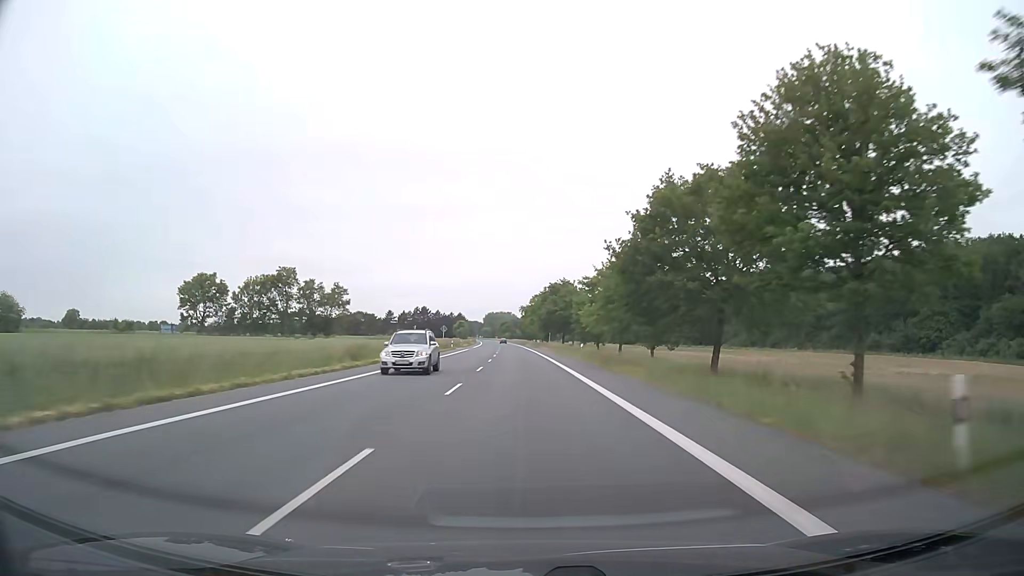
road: primary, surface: asphalt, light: Day
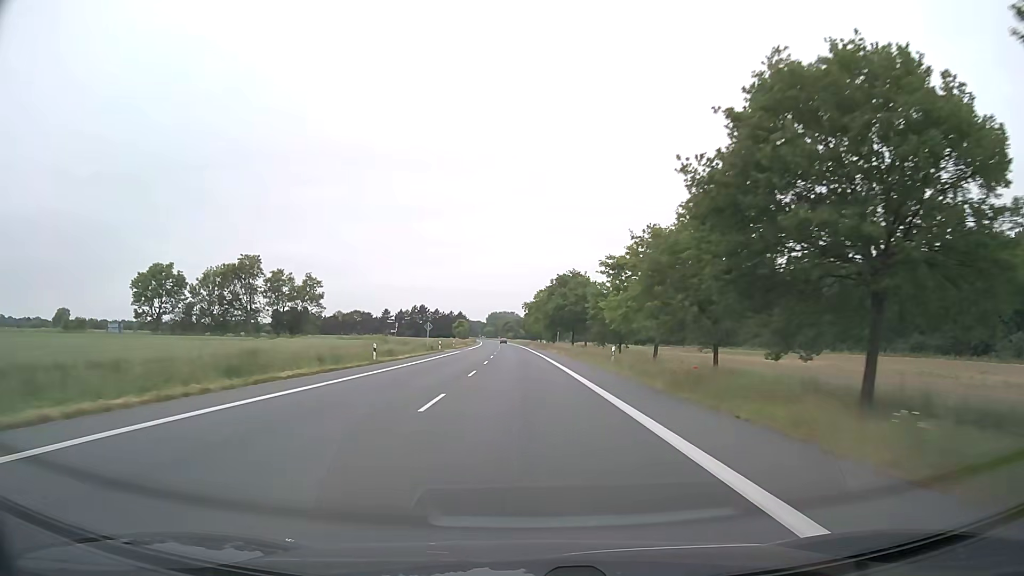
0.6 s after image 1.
(0.0, +15.8) m; 0°
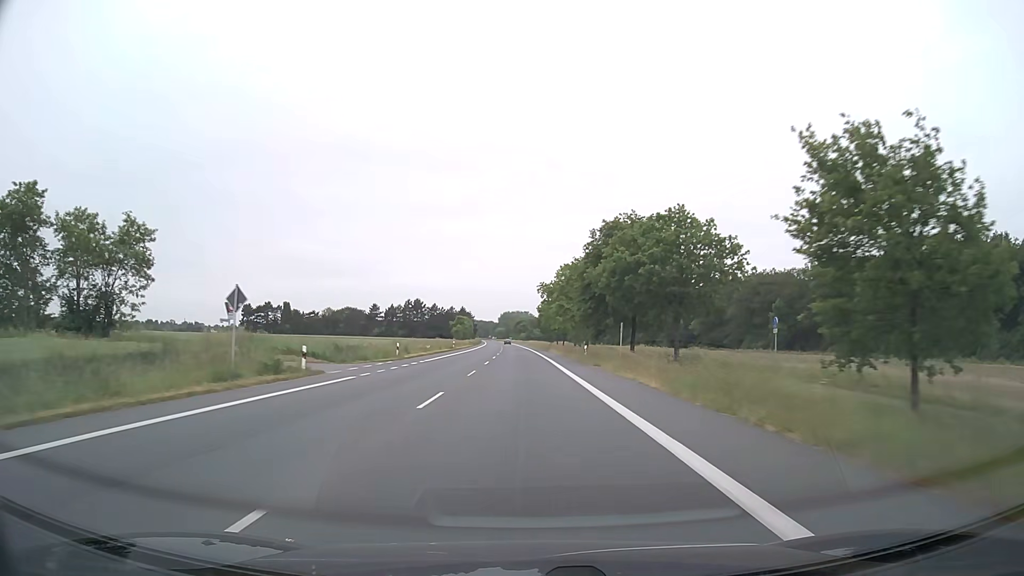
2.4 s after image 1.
(-0.5, +47.5) m; -1°
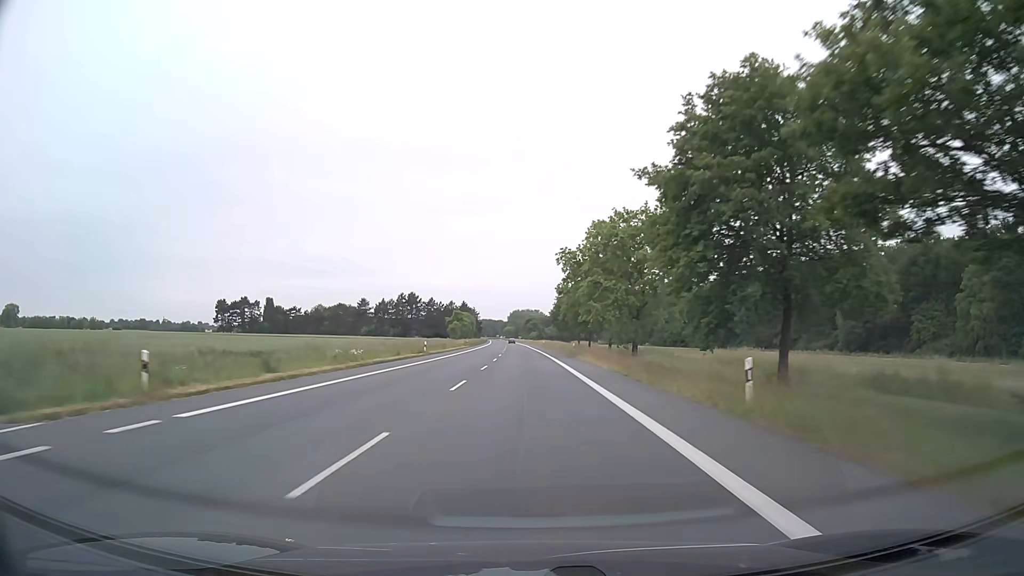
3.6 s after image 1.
(-0.2, +31.6) m; -1°
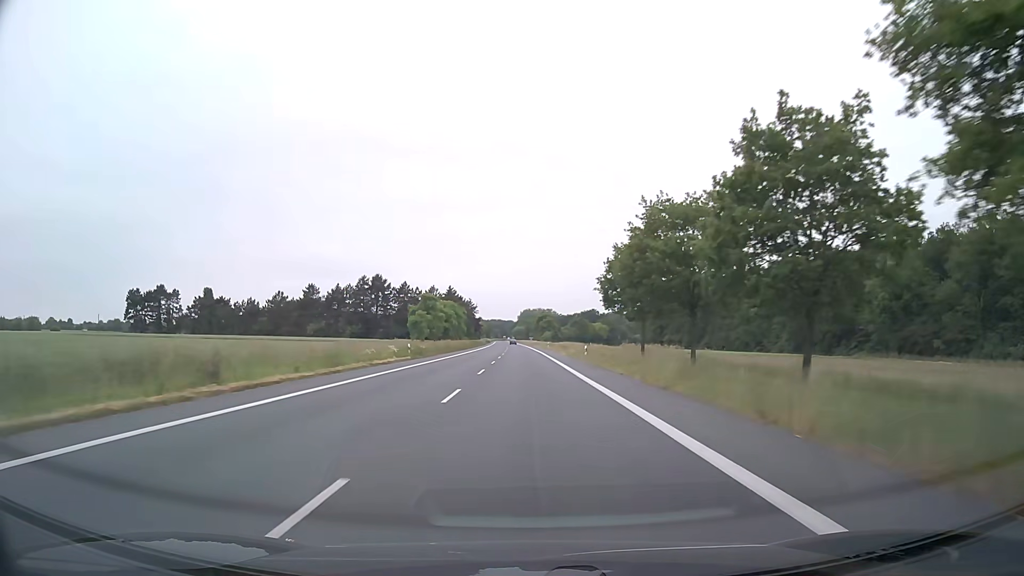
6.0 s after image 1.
(-0.7, +63.2) m; -1°
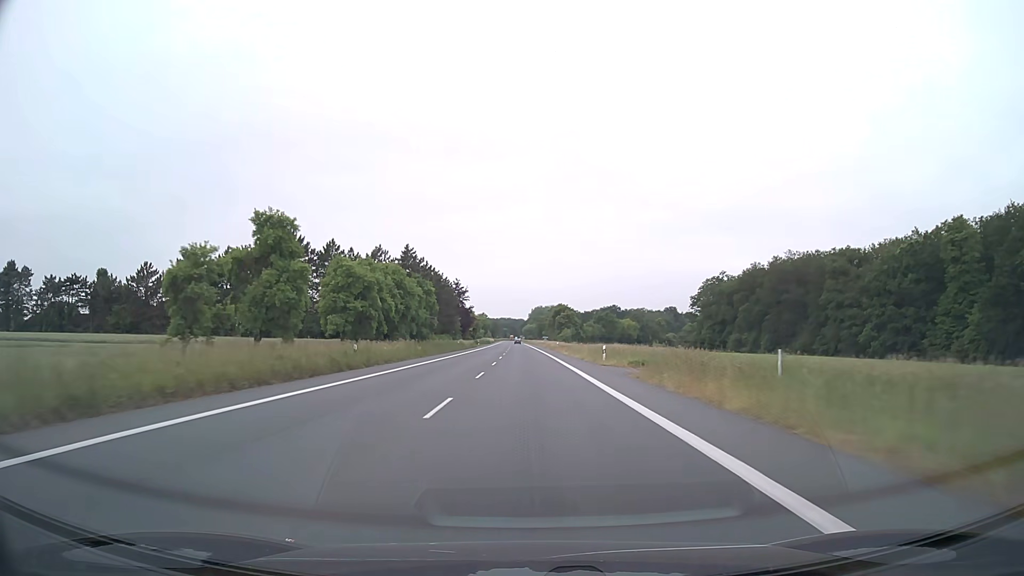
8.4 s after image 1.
(-0.5, +63.2) m; -1°
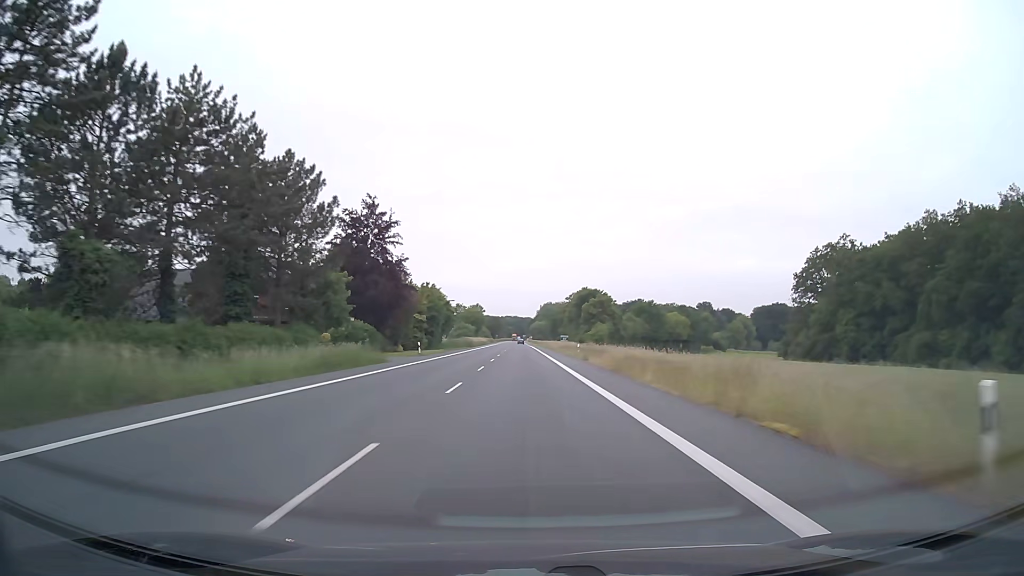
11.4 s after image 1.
(-0.6, +78.9) m; -1°
(0, +10) (0, +20) (0, +30) (0, +40) (0, +50) (0, +60) (0, +70) (0, +80) (0, +90) (0, +100) m
